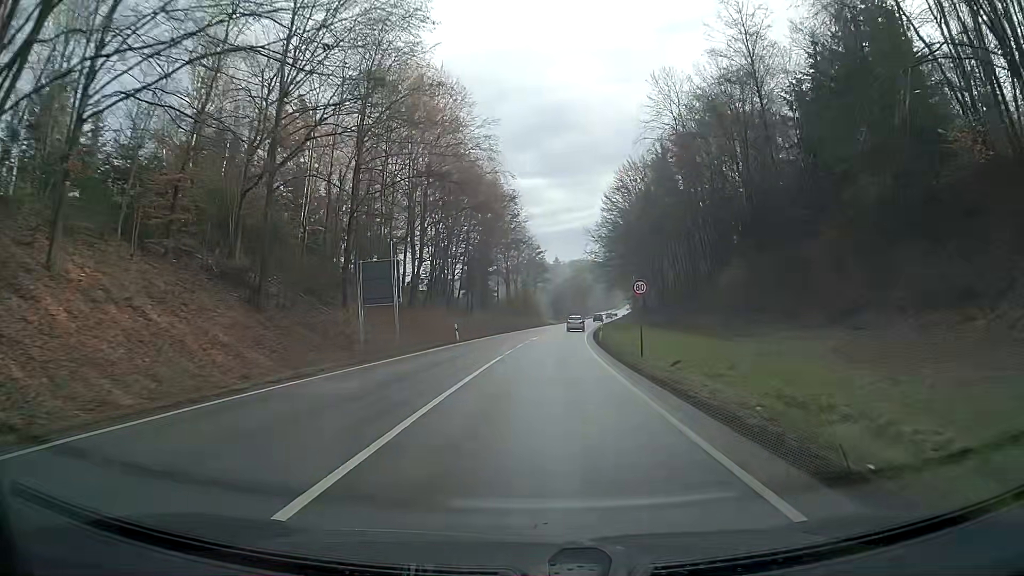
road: primary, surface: asphalt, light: Day
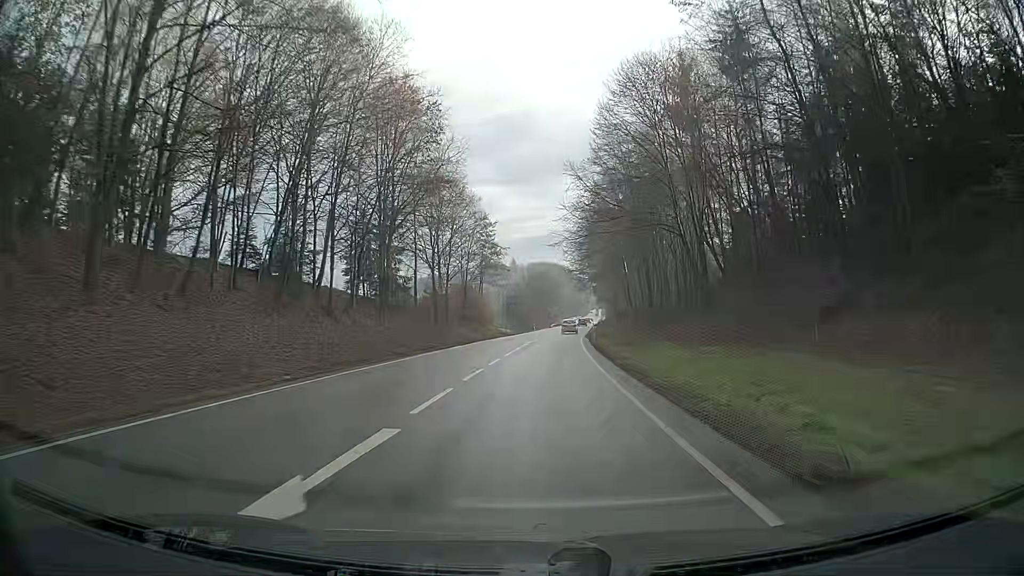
(+1.5, +41.4) m; +4°
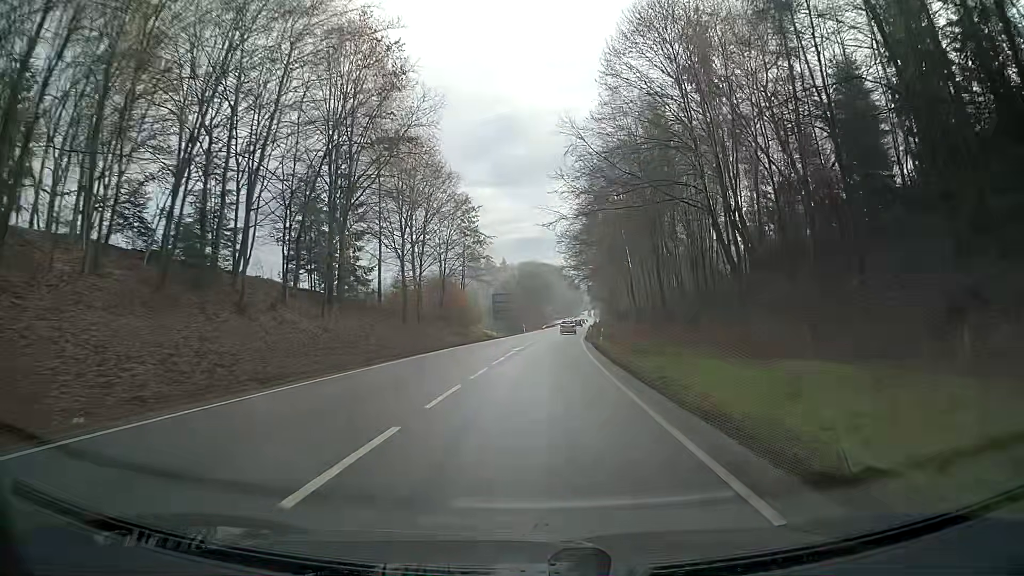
(+0.1, +11.4) m; +1°
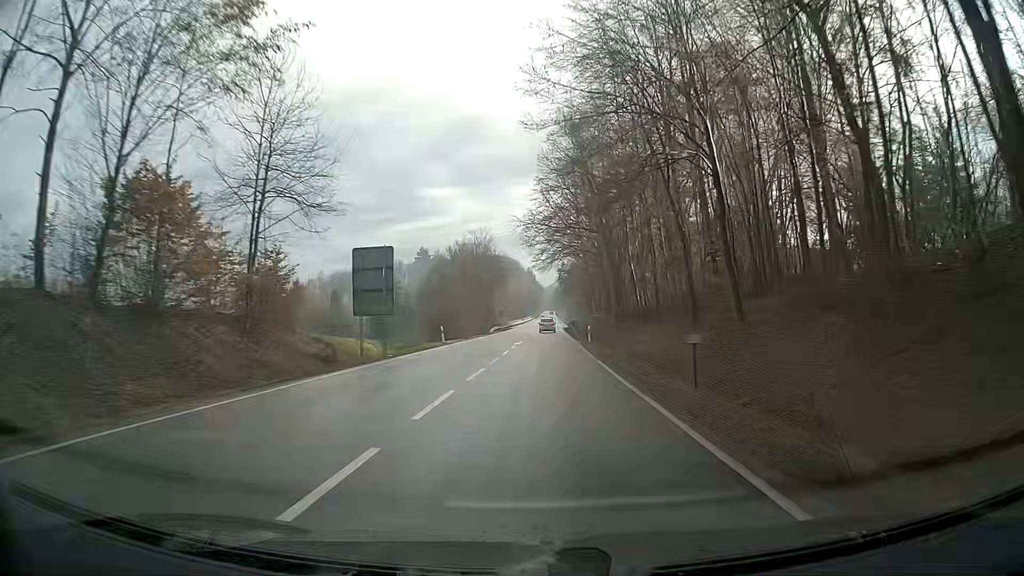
(+1.4, +49.9) m; +3°
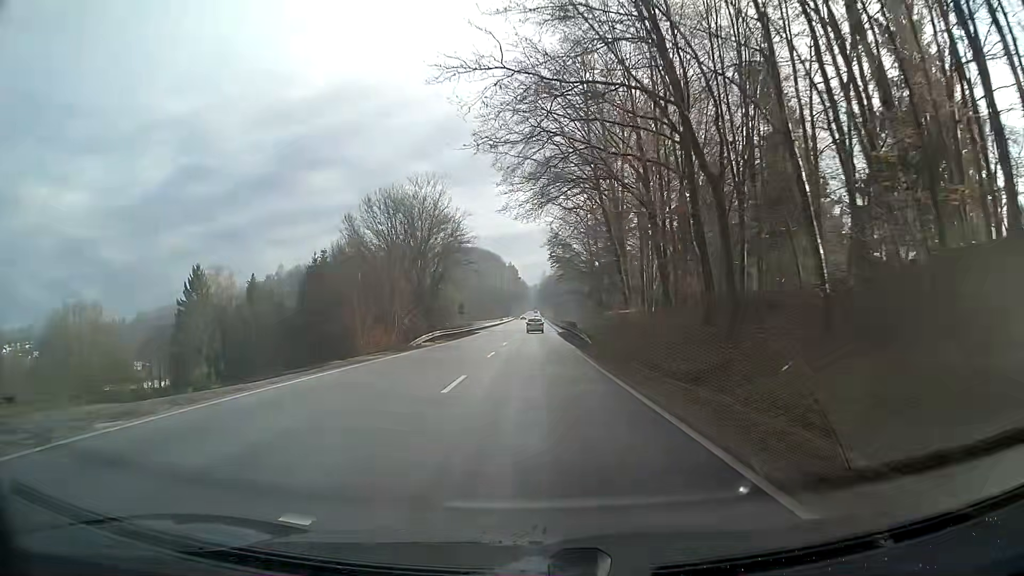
(+0.6, +39.3) m; +1°
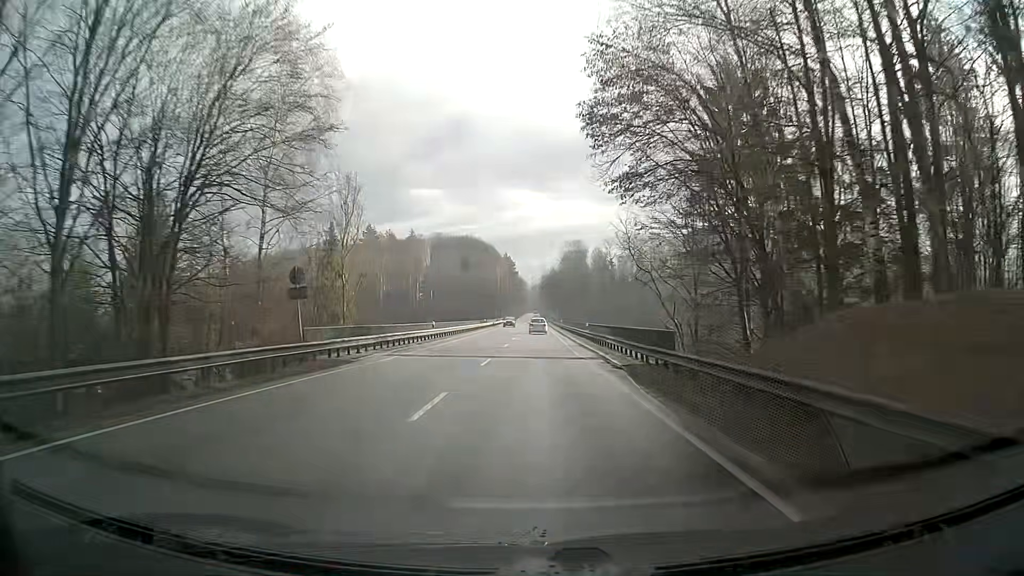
(-0.1, +51.4) m; 0°
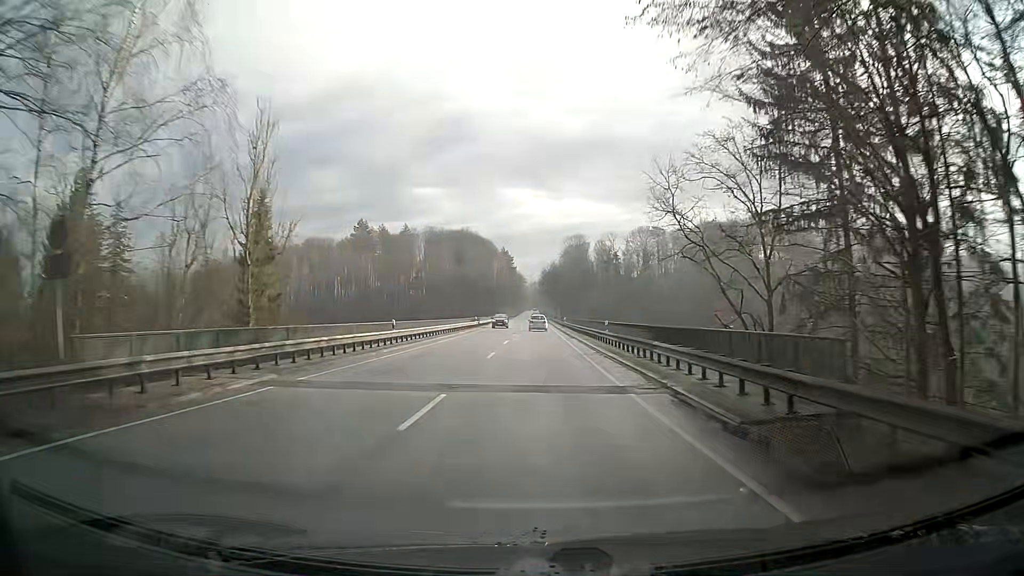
(0.0, +12.6) m; 0°
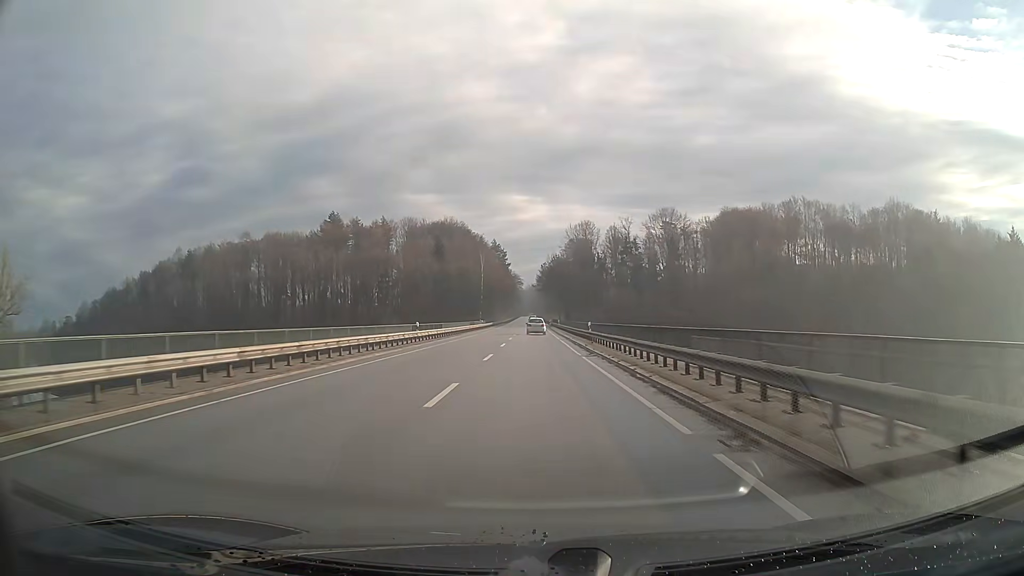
(+0.2, +37.7) m; 0°
